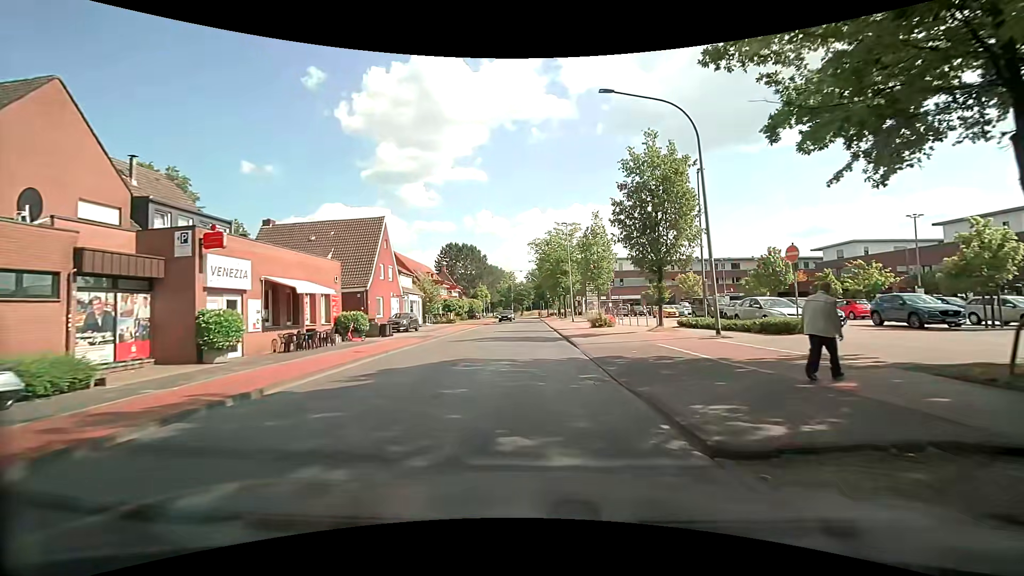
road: tertiary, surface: asphalt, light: Day
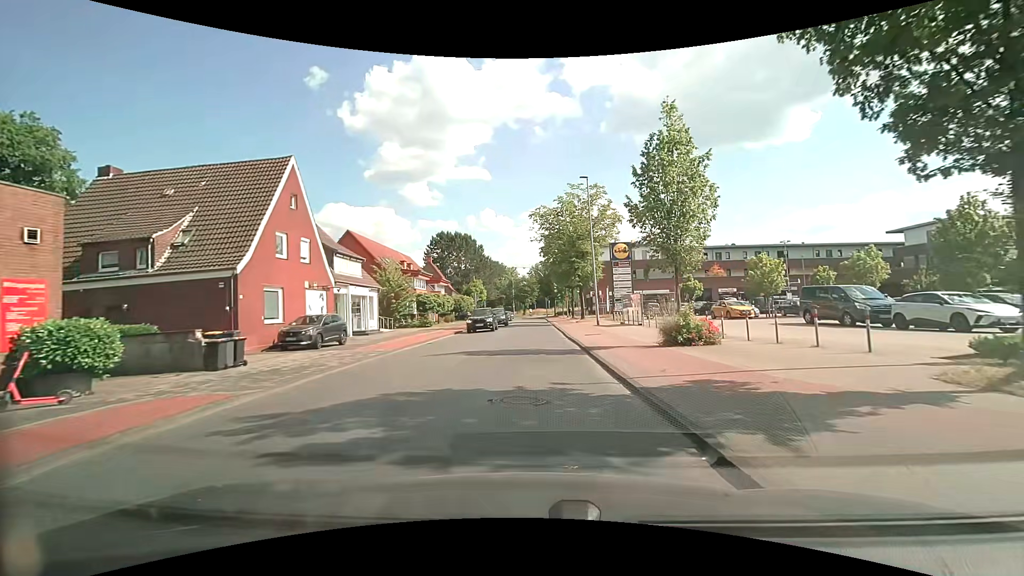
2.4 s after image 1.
(-0.2, +17.7) m; -1°
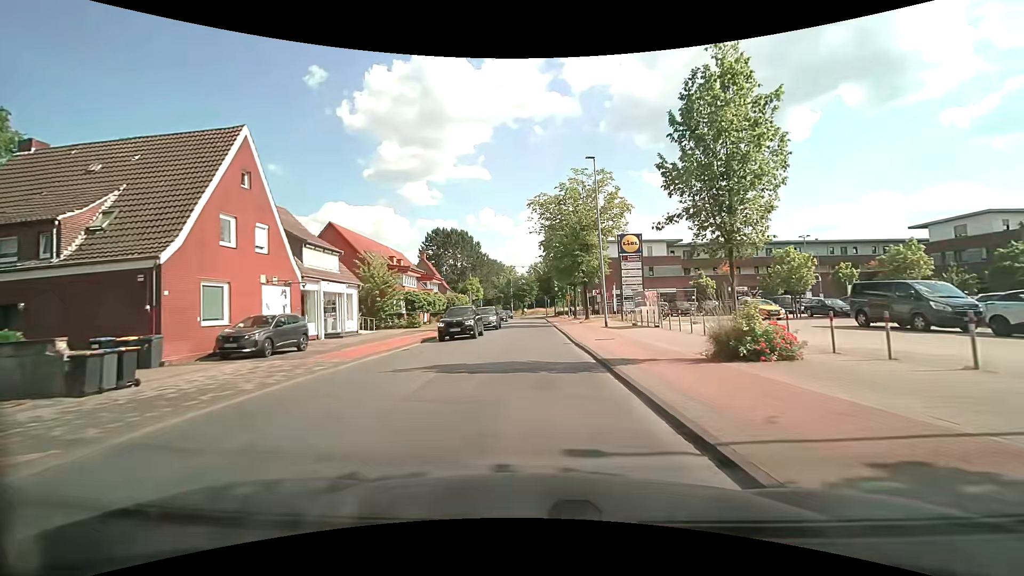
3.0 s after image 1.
(0.0, +4.4) m; 0°
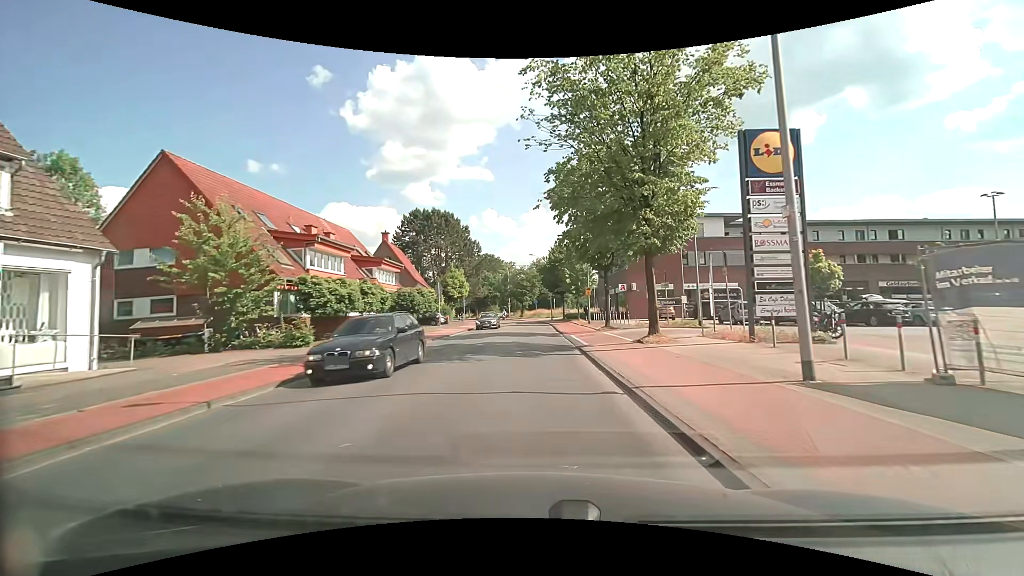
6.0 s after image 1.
(+0.2, +22.1) m; -1°
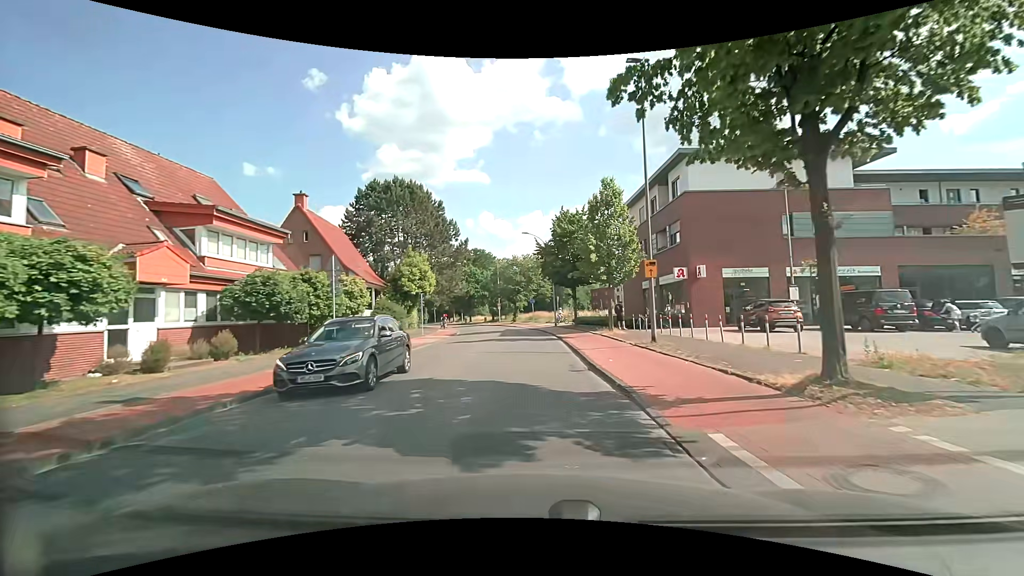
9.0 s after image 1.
(+0.3, +21.9) m; +1°
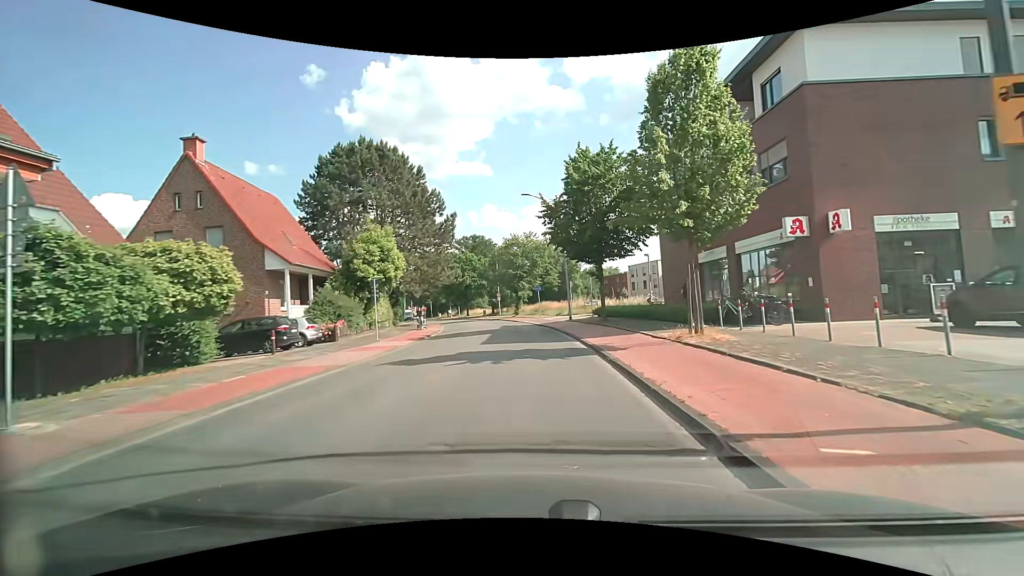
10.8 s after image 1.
(0.0, +13.1) m; -1°
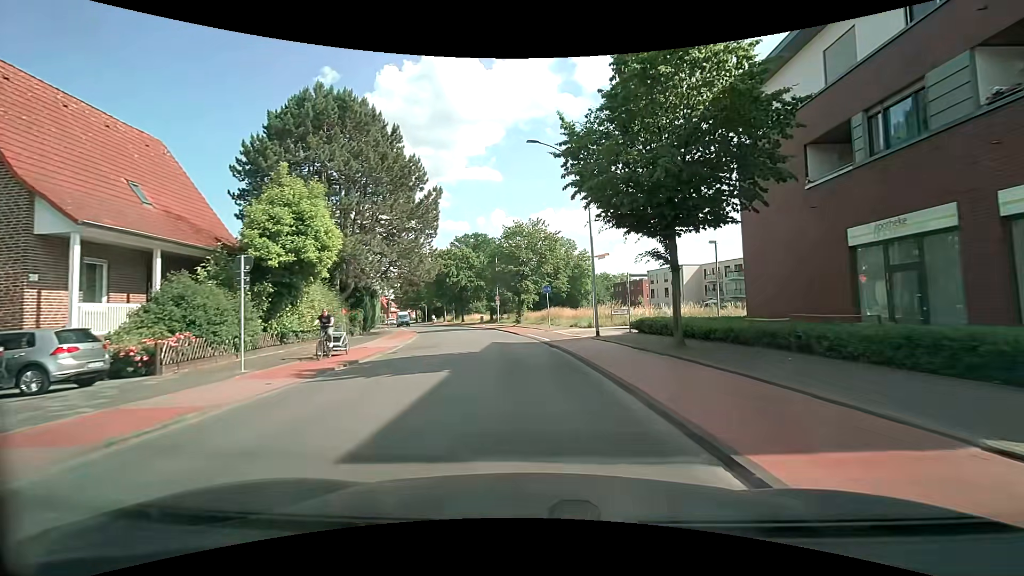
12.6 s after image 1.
(0.0, +13.1) m; -1°
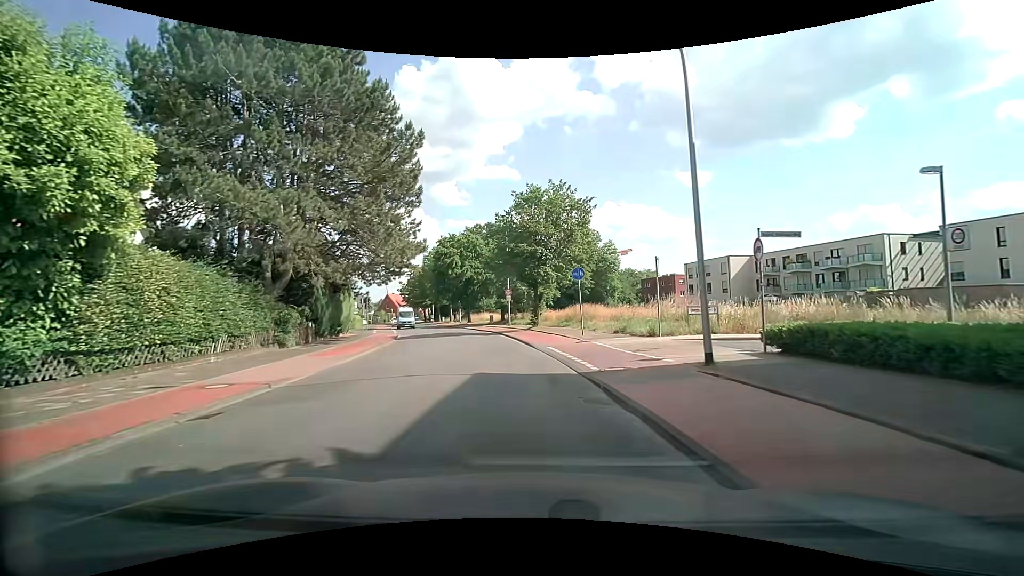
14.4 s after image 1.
(-0.1, +13.0) m; -3°
(0, +10) (-1, +20) (-2, +30) (-4, +40) (-6, +49) (-9, +59) (-12, +69) (-14, +78) (-17, +88) (-20, +97) m
